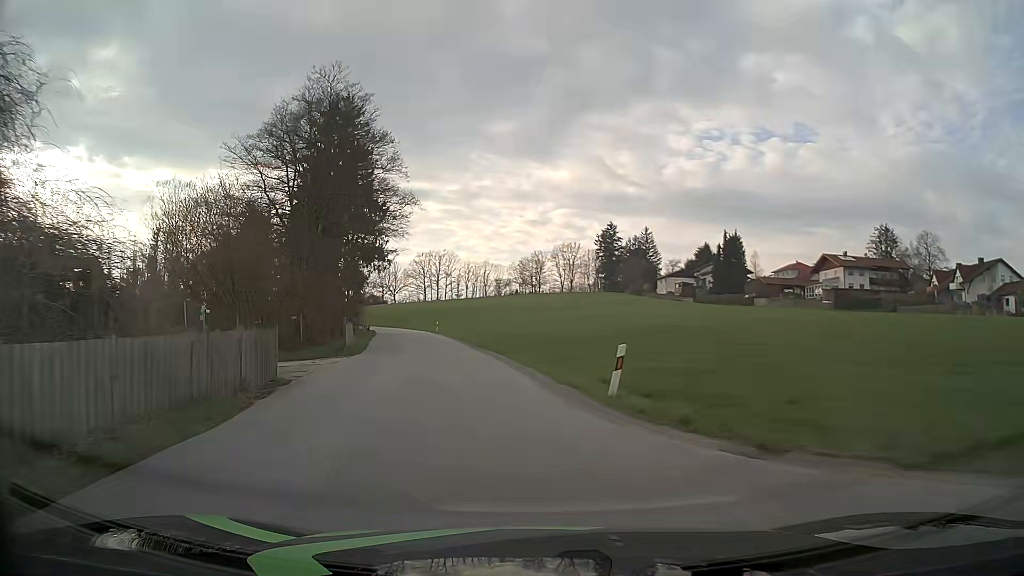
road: residential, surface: asphalt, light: Day
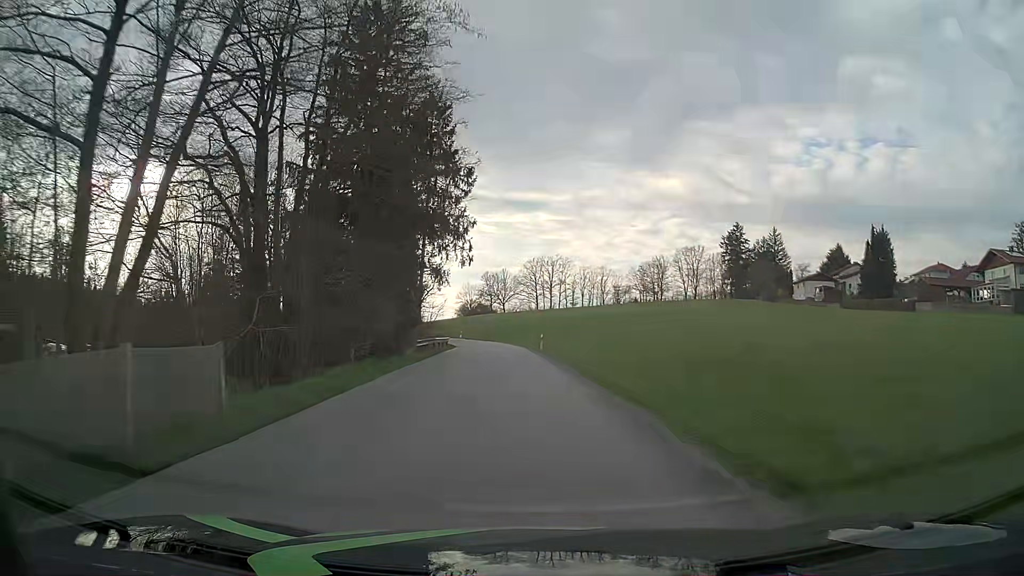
(-2.4, +21.8) m; -11°
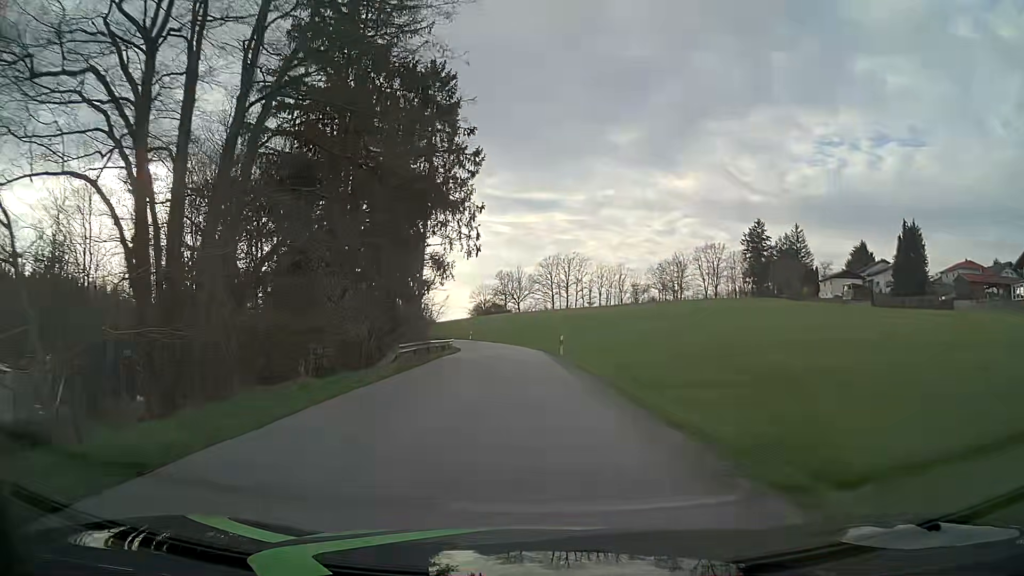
(-0.1, +7.6) m; -1°
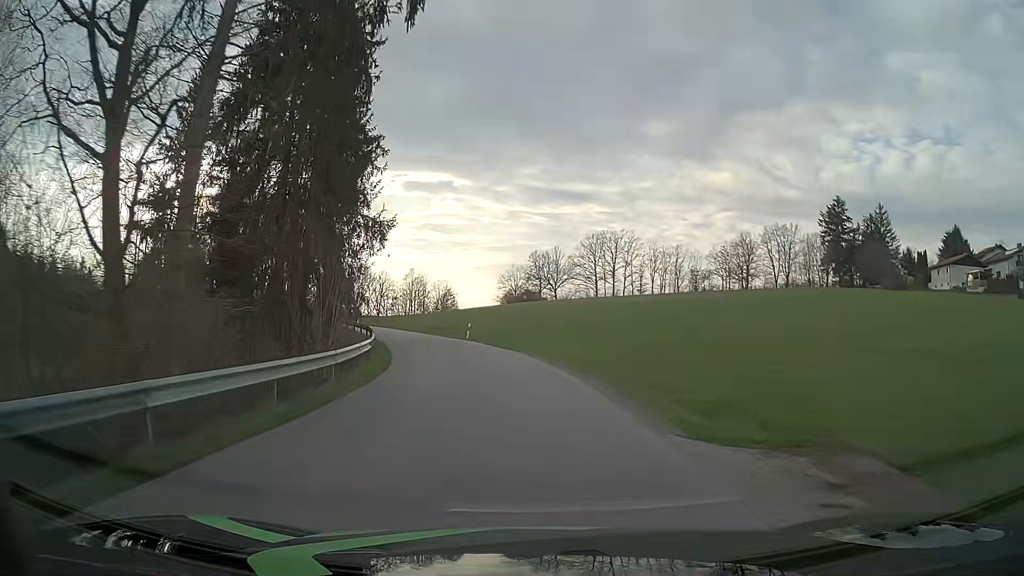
(-1.2, +37.7) m; -3°
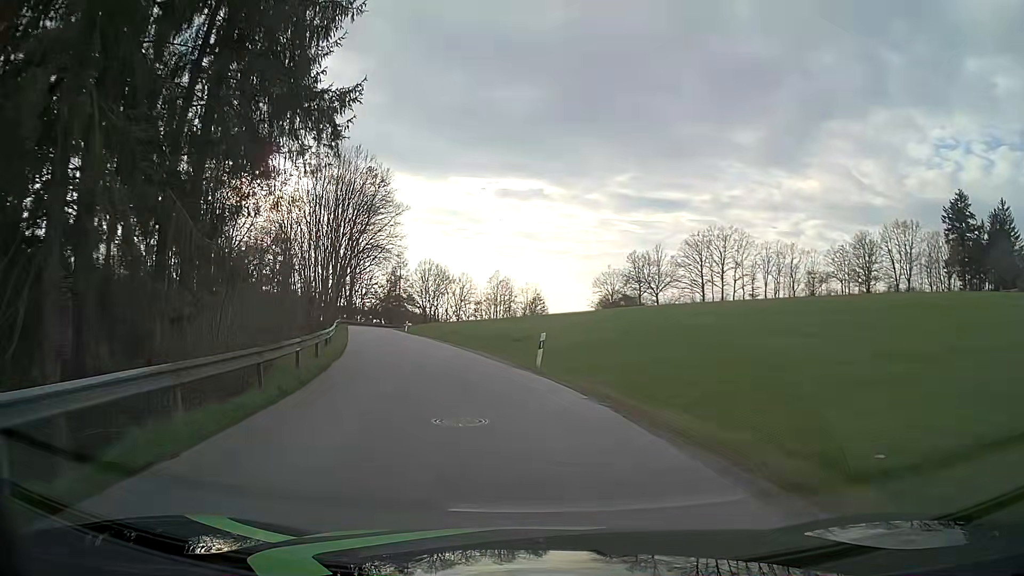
(-1.3, +22.8) m; -7°
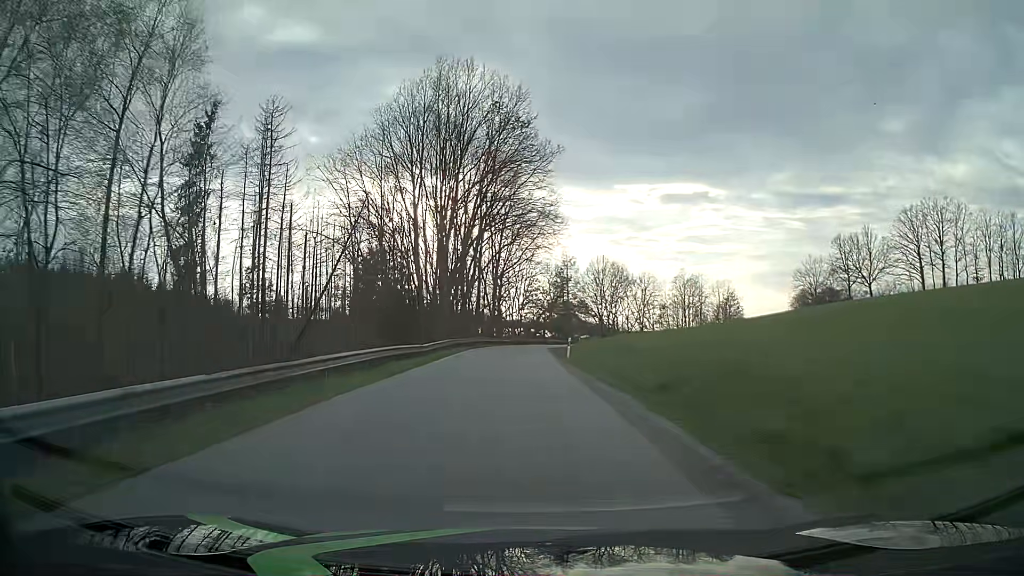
(-4.7, +30.7) m; -15°
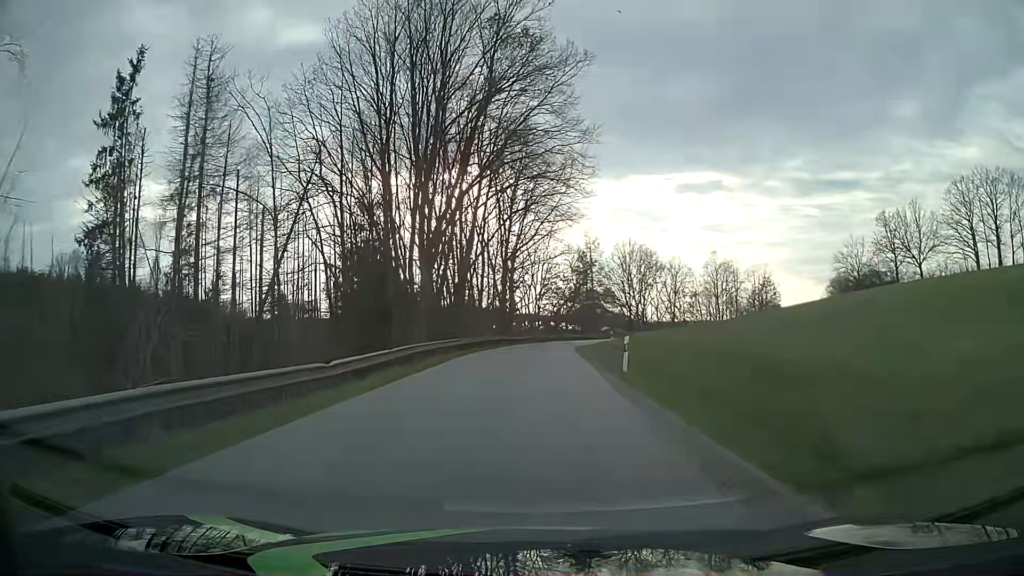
(-0.3, +15.8) m; -2°
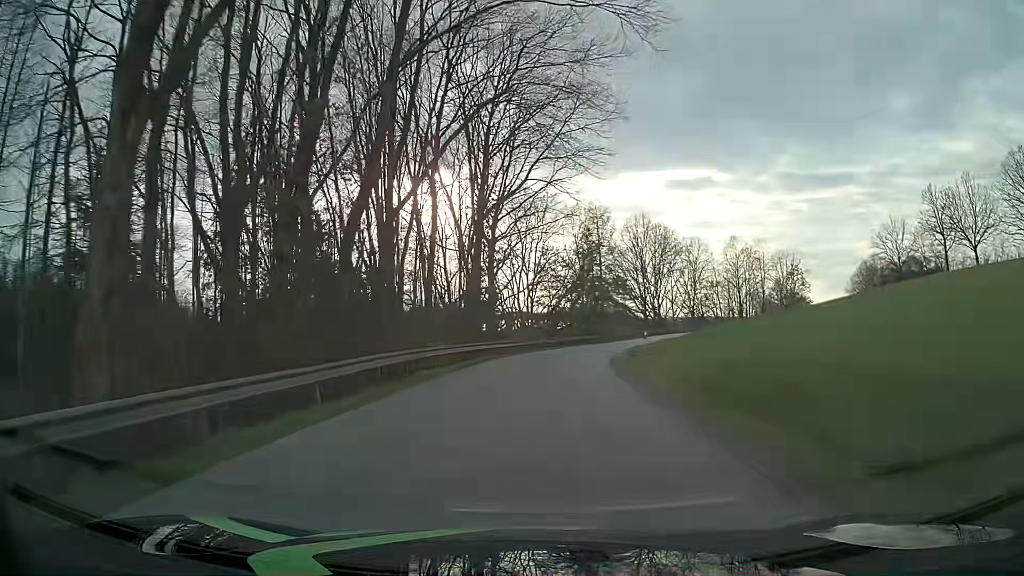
(0.0, +23.3) m; +1°
(0, +10) (+1, +20) (+2, +30) (+3, +40) (+5, +50) (+8, +59) (+12, +69) (+15, +78) (+19, +87) (+23, +96) m
